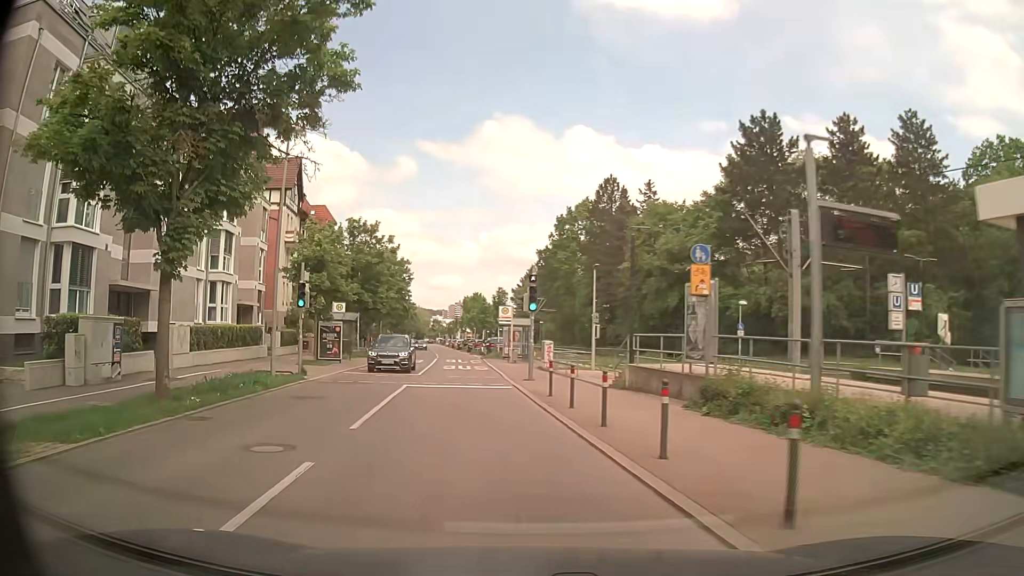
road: secondary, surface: asphalt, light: Day
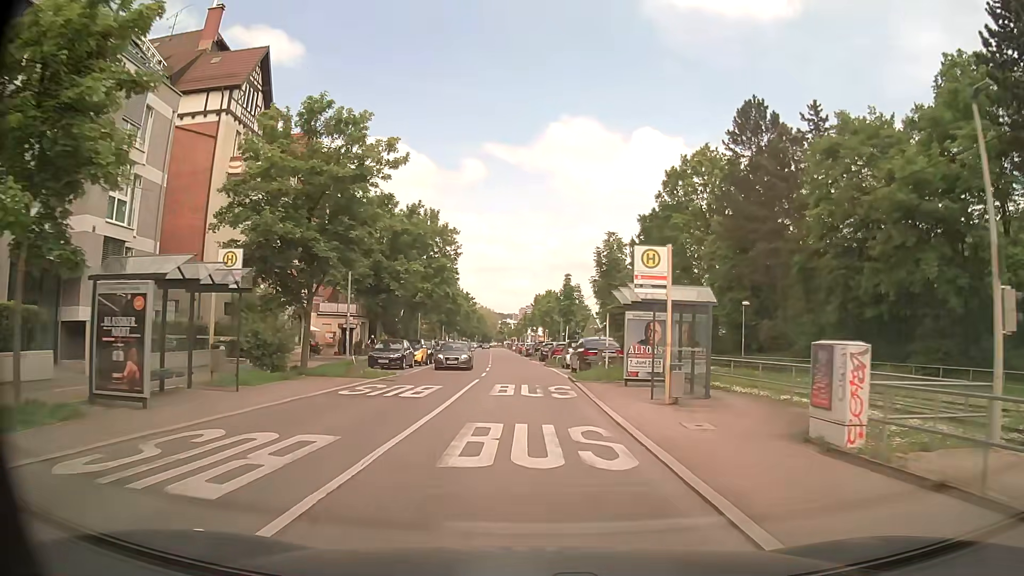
(-2.2, +26.0) m; -6°
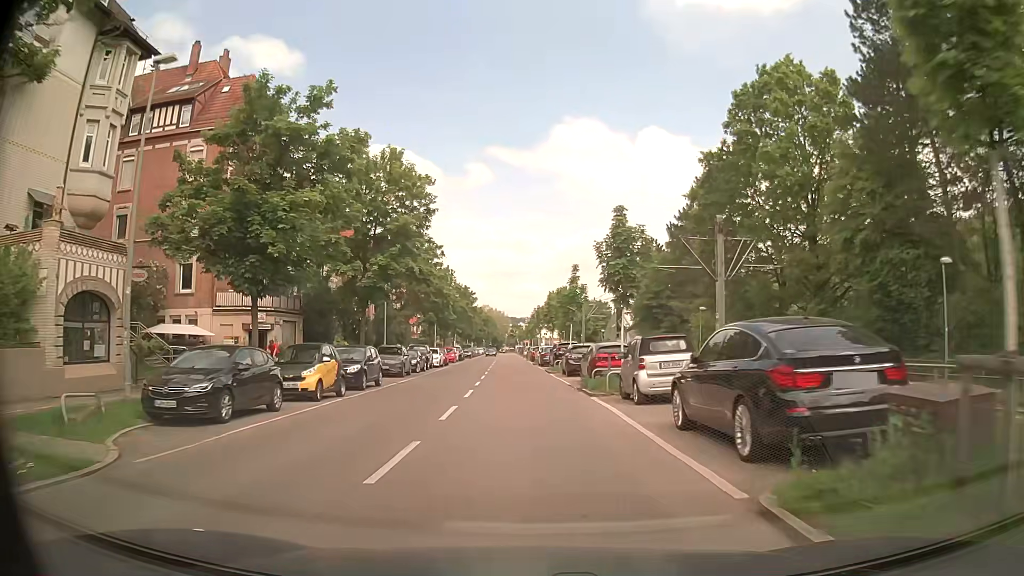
(-0.1, +20.7) m; -2°
